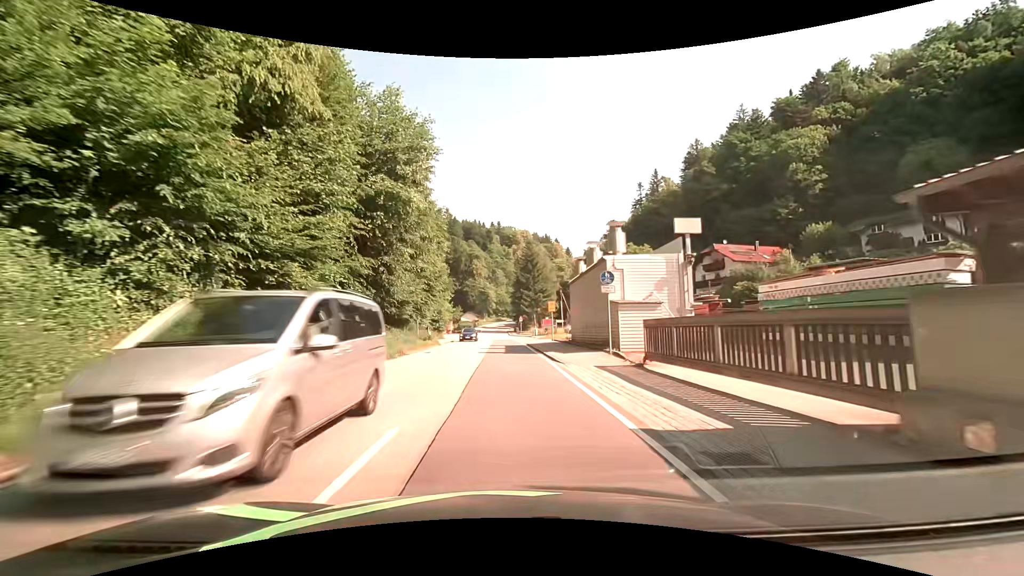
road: secondary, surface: asphalt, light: Day
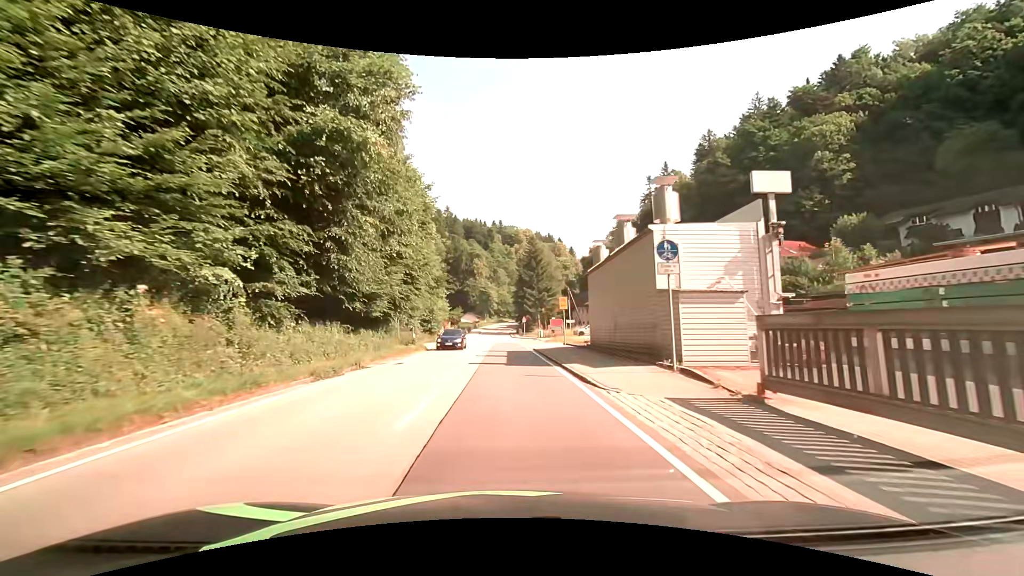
(0.0, +7.8) m; 0°
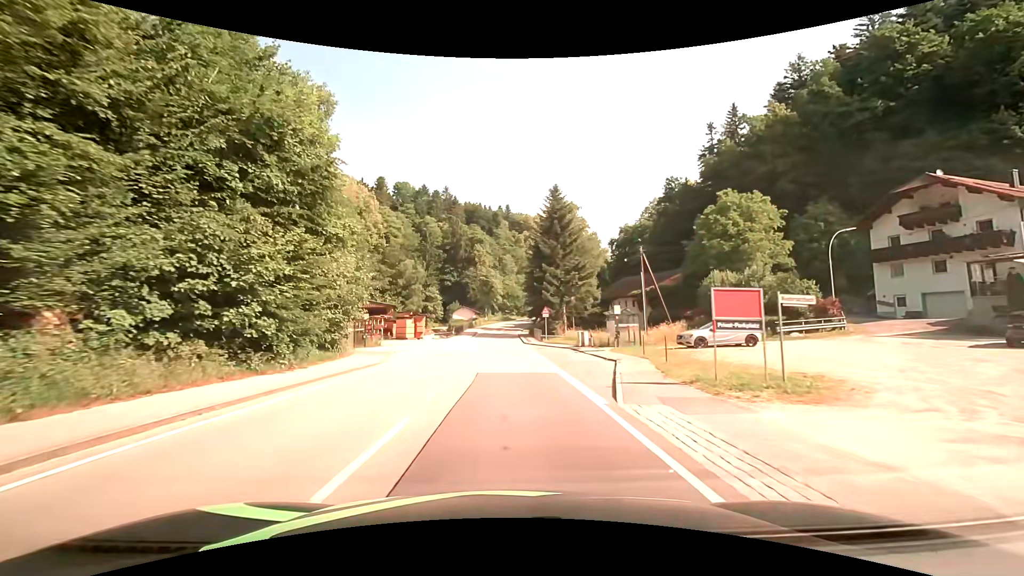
(-0.4, +38.4) m; -1°
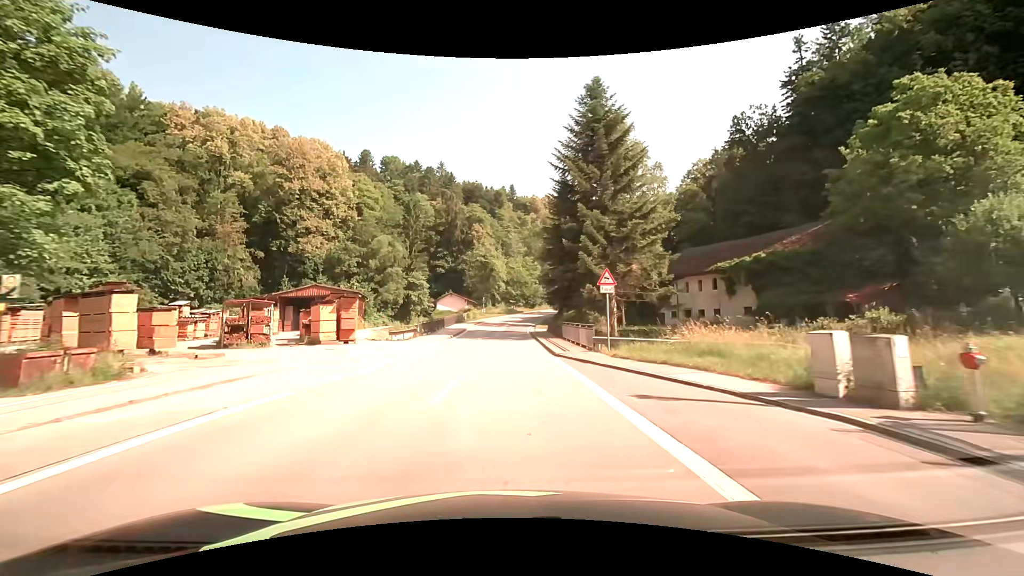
(-0.3, +30.6) m; -1°
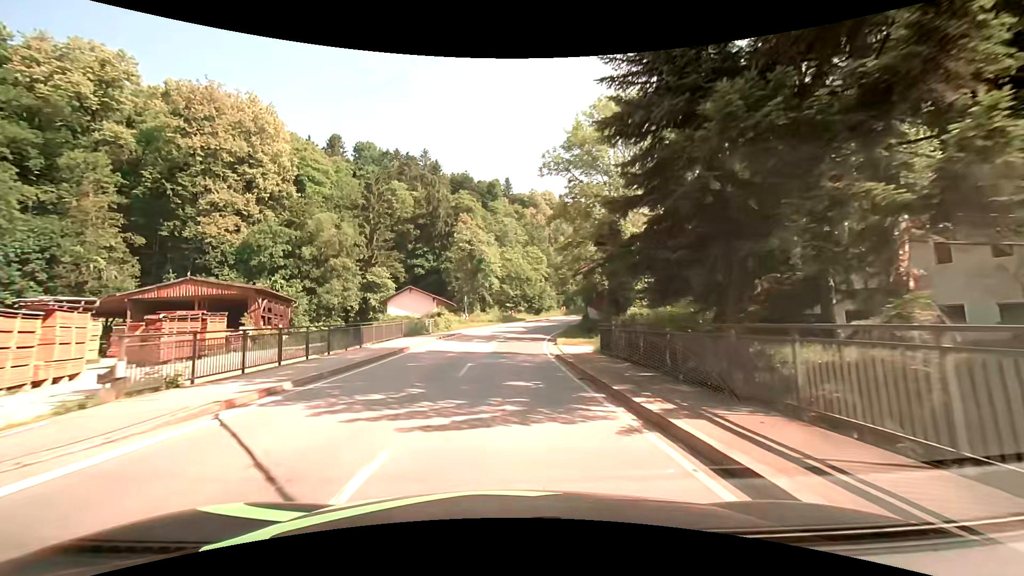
(+0.2, +30.5) m; +1°
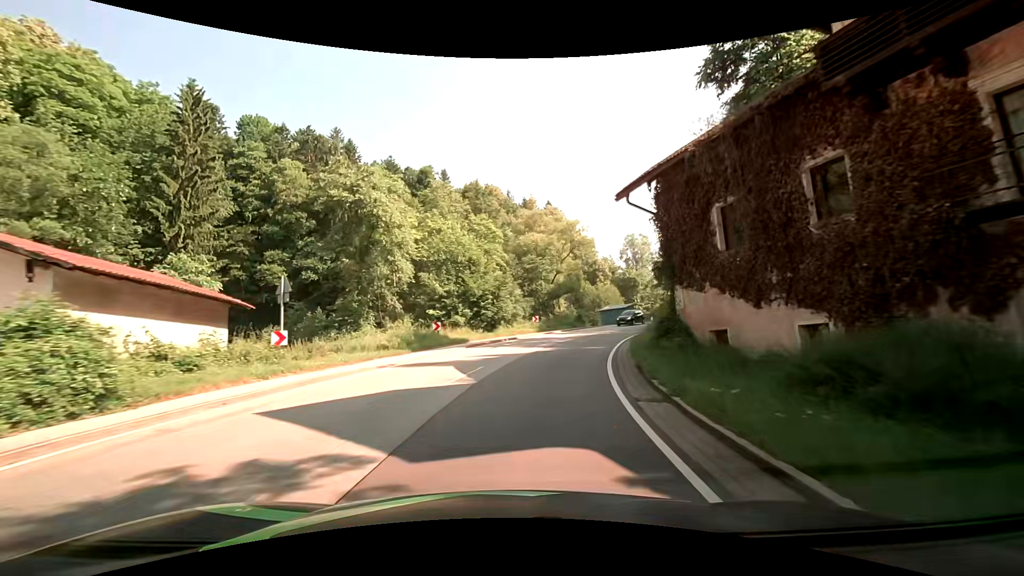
(+1.2, +37.2) m; +6°
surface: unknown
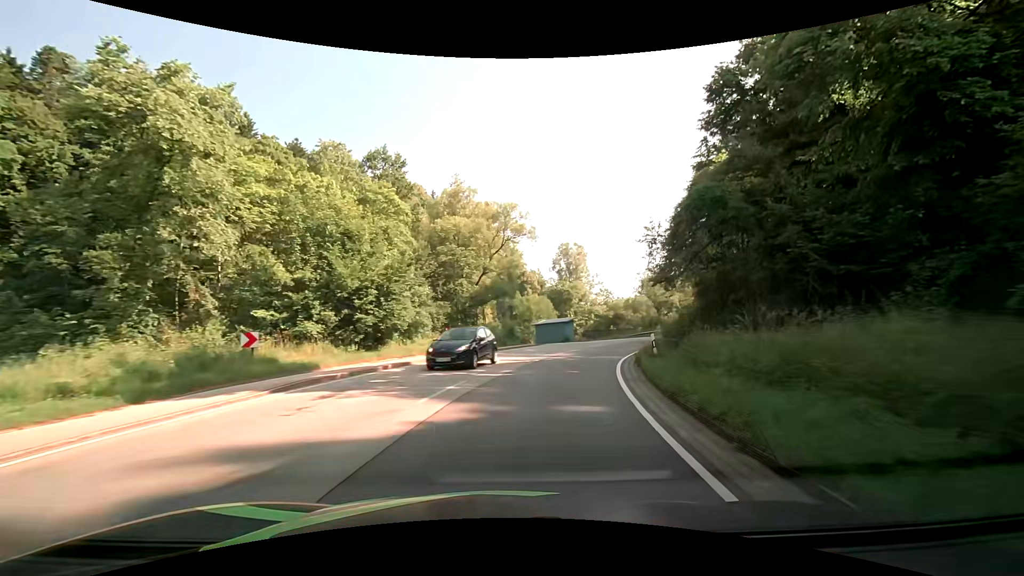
(+1.1, +14.5) m; +9°
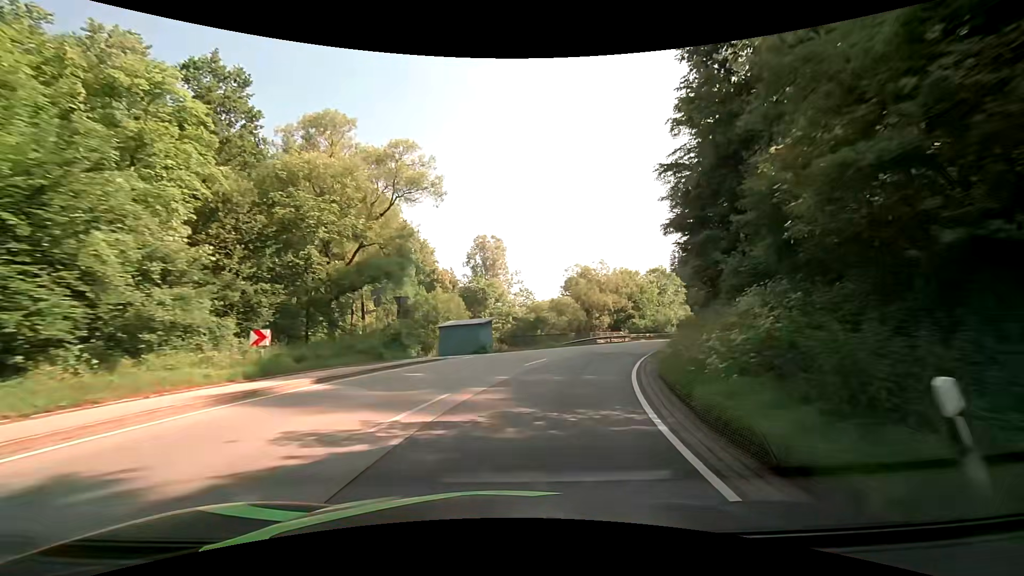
(+1.2, +14.4) m; +10°
(+1, +10) (+3, +20) (+6, +29) (+10, +38) (+15, +47) (+20, +55) (+26, +64) (+32, +72) (+37, +80) (+43, +88) m
